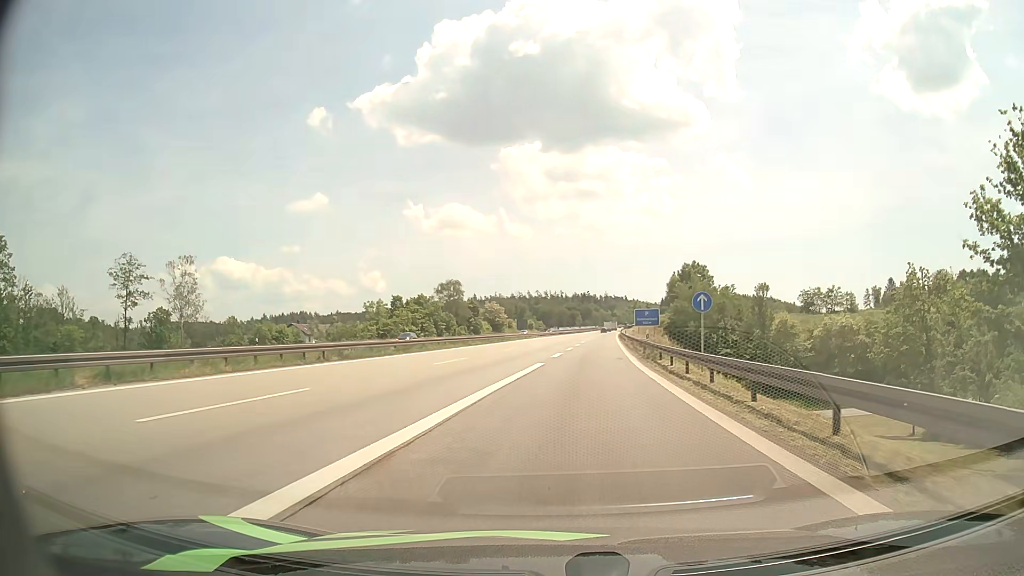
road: motorway_link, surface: asphalt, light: Day
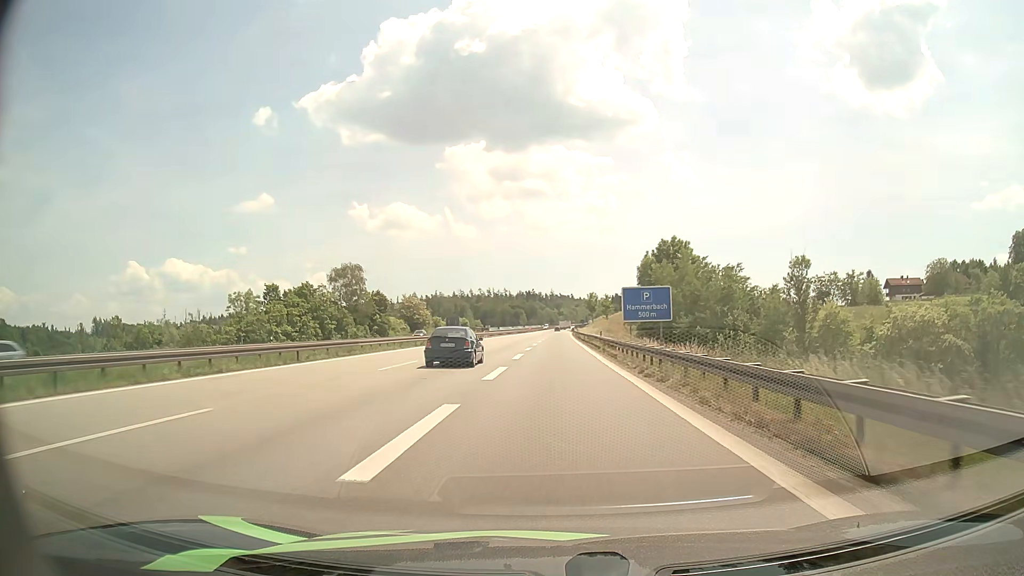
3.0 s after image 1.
(+2.5, +39.8) m; +5°
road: motorway
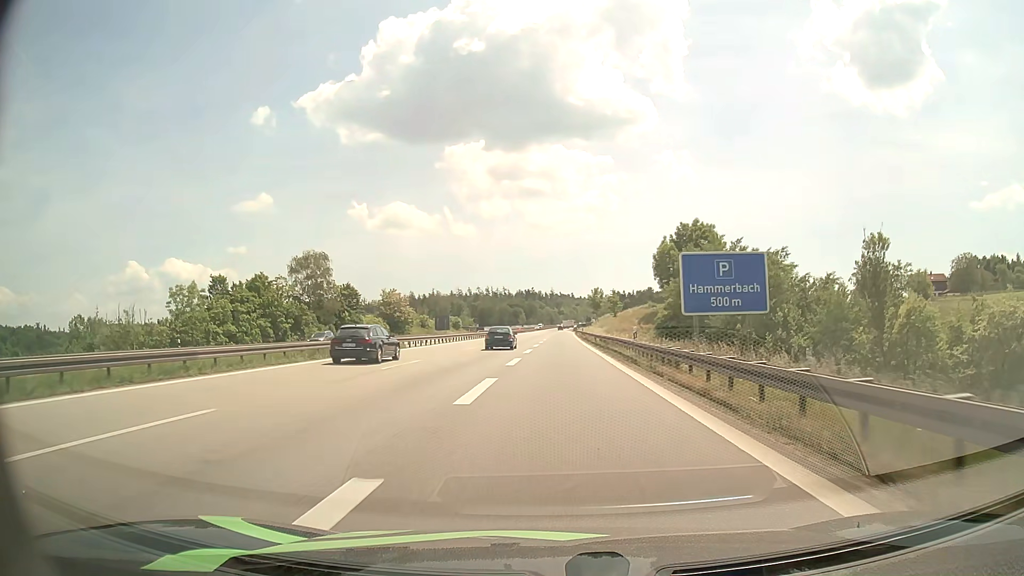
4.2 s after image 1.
(+0.1, +18.1) m; 0°
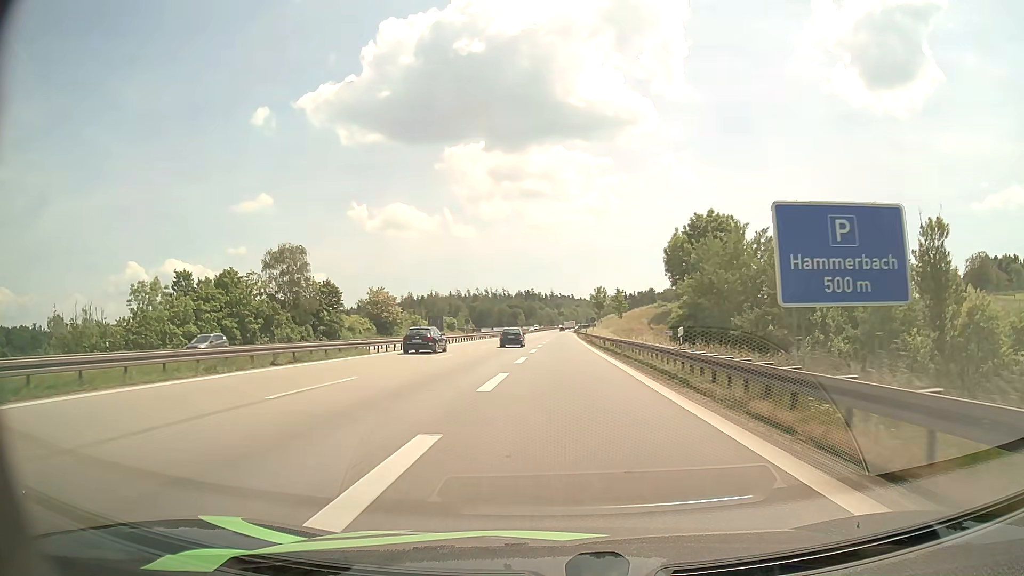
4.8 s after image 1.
(0.0, +9.5) m; 0°
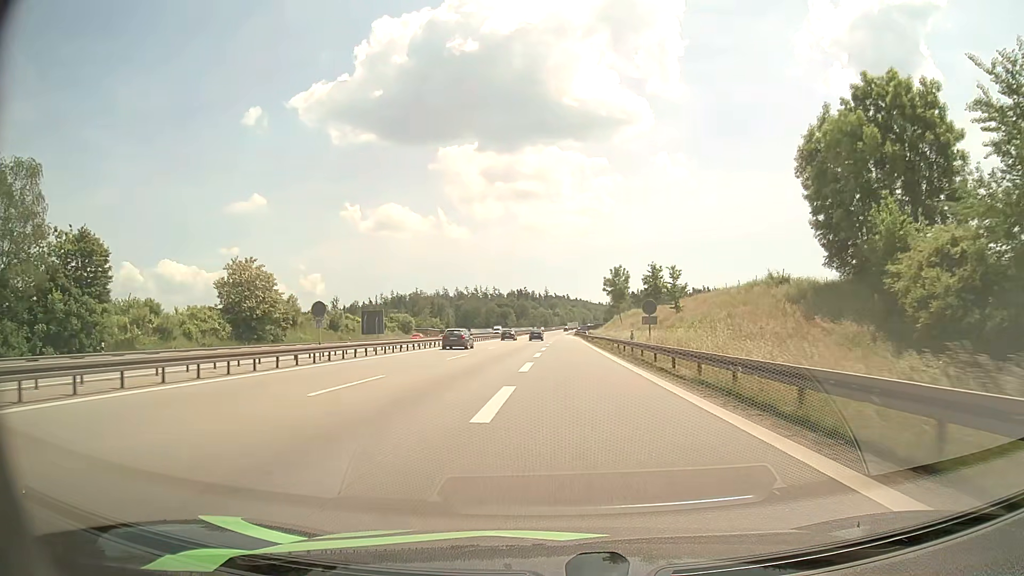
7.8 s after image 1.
(+0.4, +52.8) m; 0°
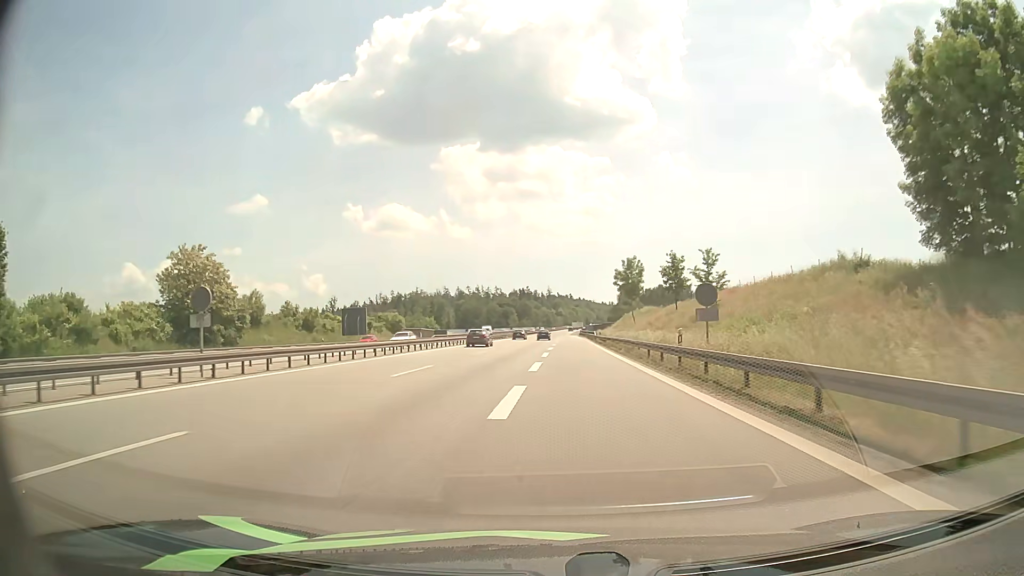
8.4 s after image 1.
(0.0, +11.8) m; 0°
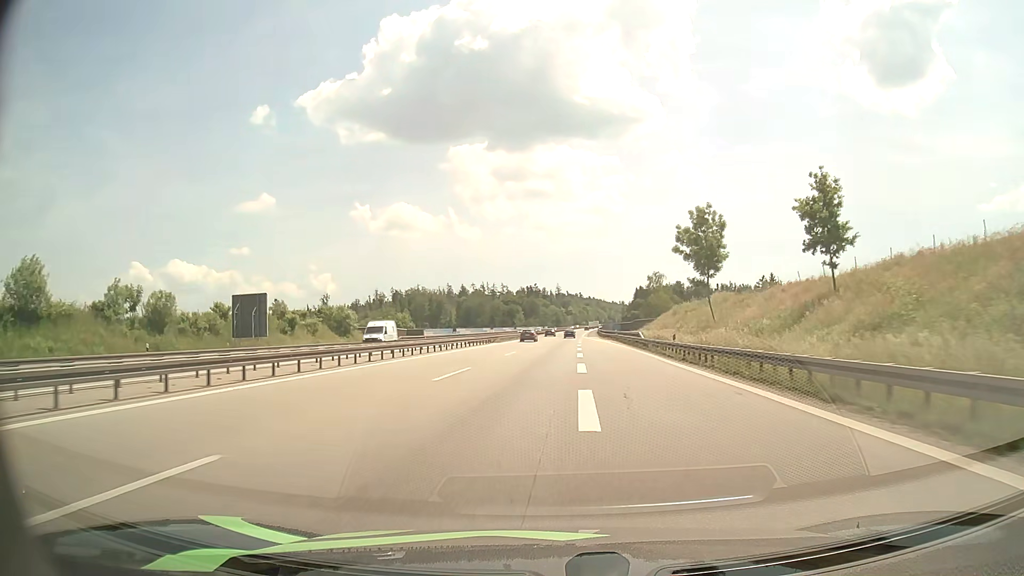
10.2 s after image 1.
(-0.5, +37.4) m; -1°
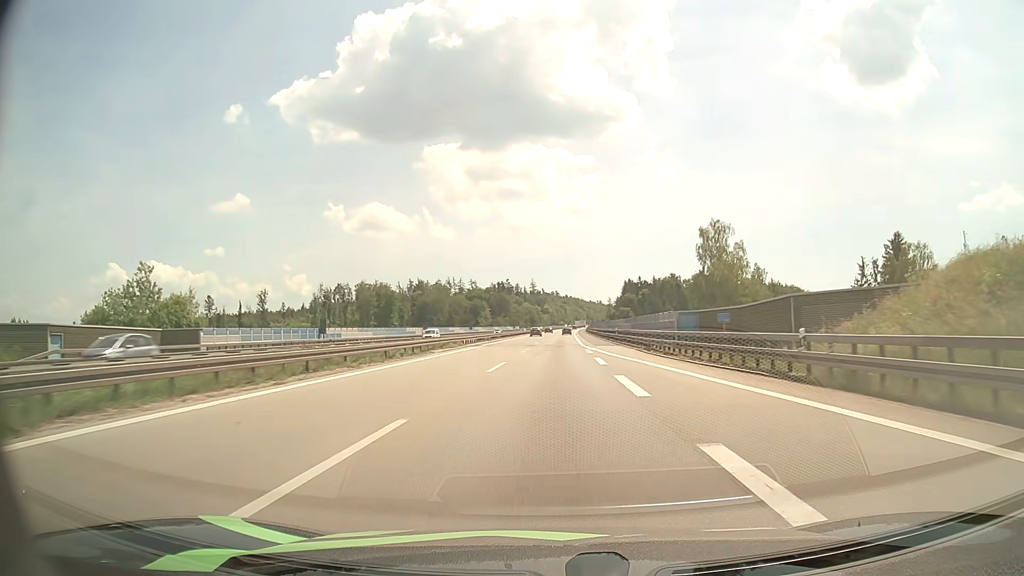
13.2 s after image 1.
(+1.2, +67.9) m; +2°
(0, +10) (0, +20) (0, +30) (0, +40) (+1, +50) (+1, +60) (+1, +70) (+2, +80) (+2, +90) (+2, +100) m
